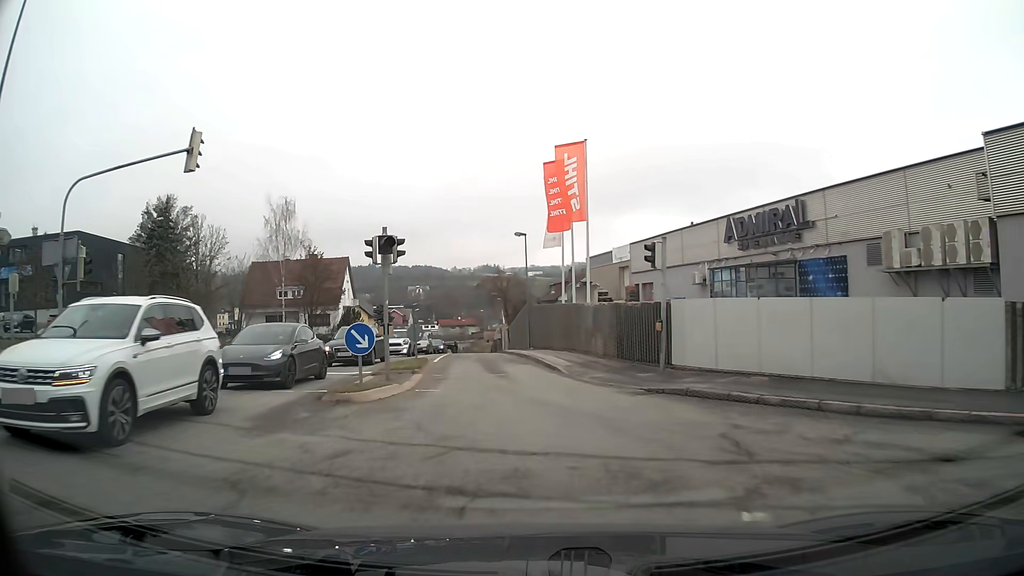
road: tertiary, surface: asphalt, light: Day
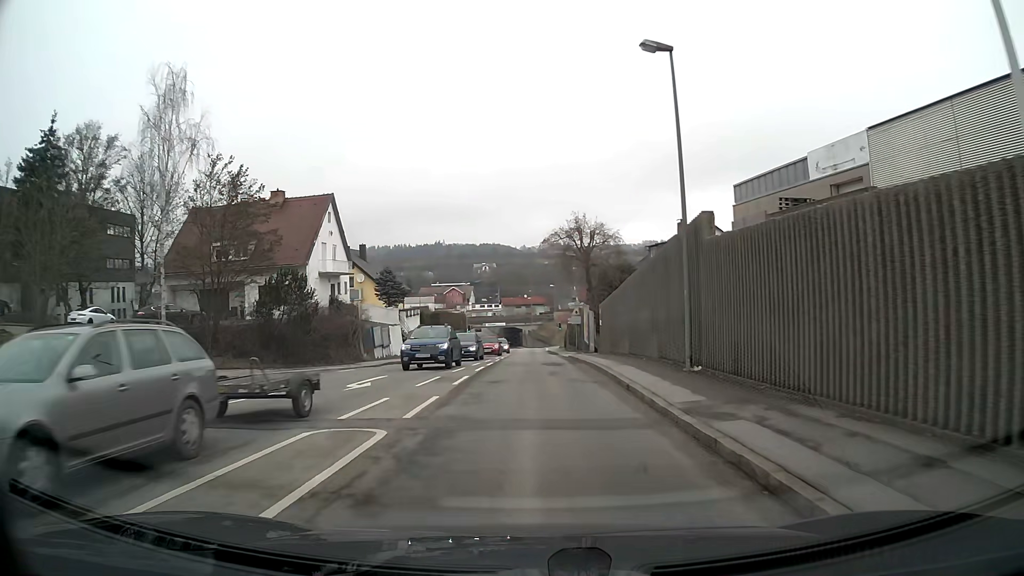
(-1.9, +30.5) m; -5°
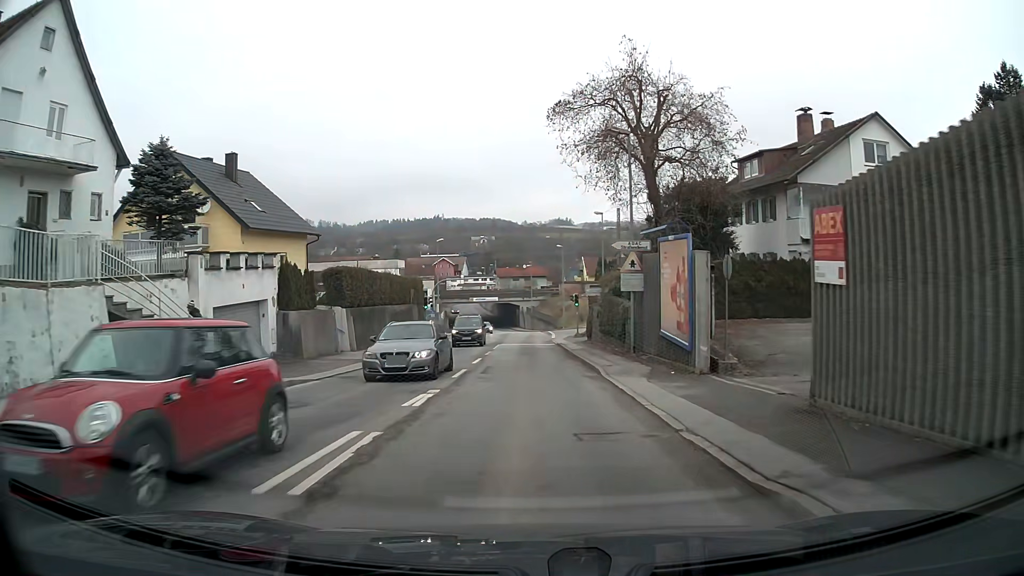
(+0.1, +31.6) m; 0°
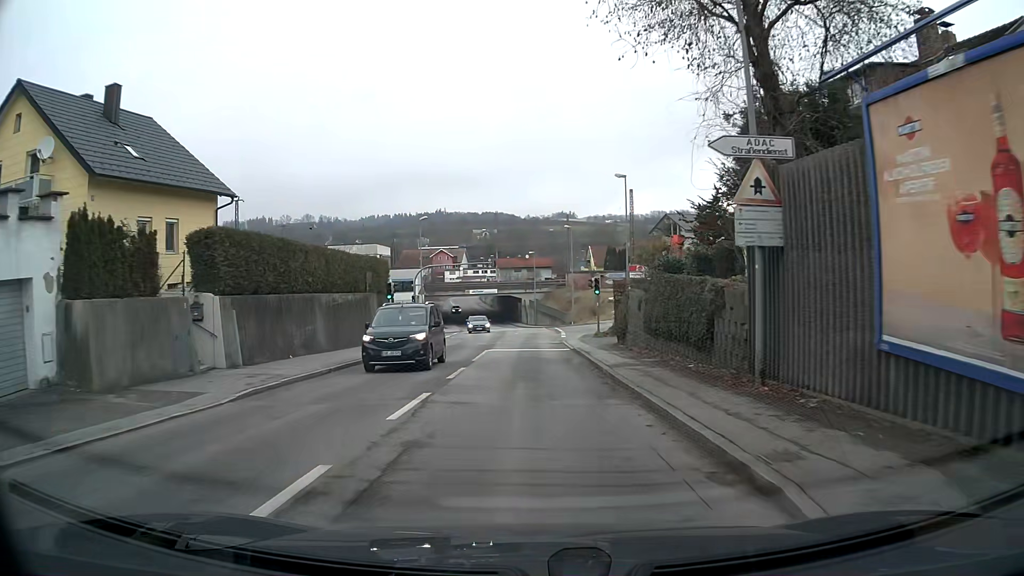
(0.0, +13.1) m; 0°
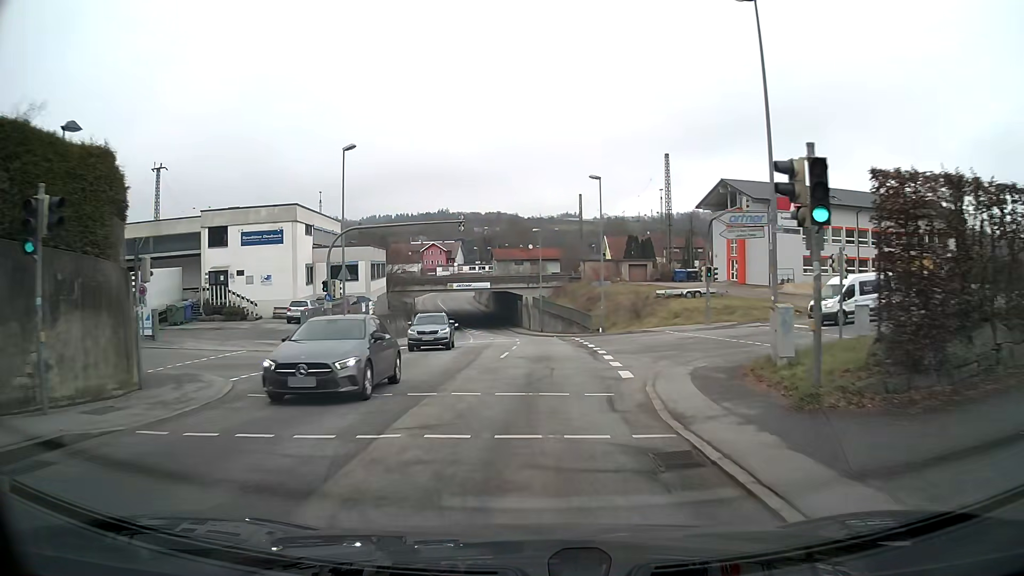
(-0.1, +26.9) m; 0°
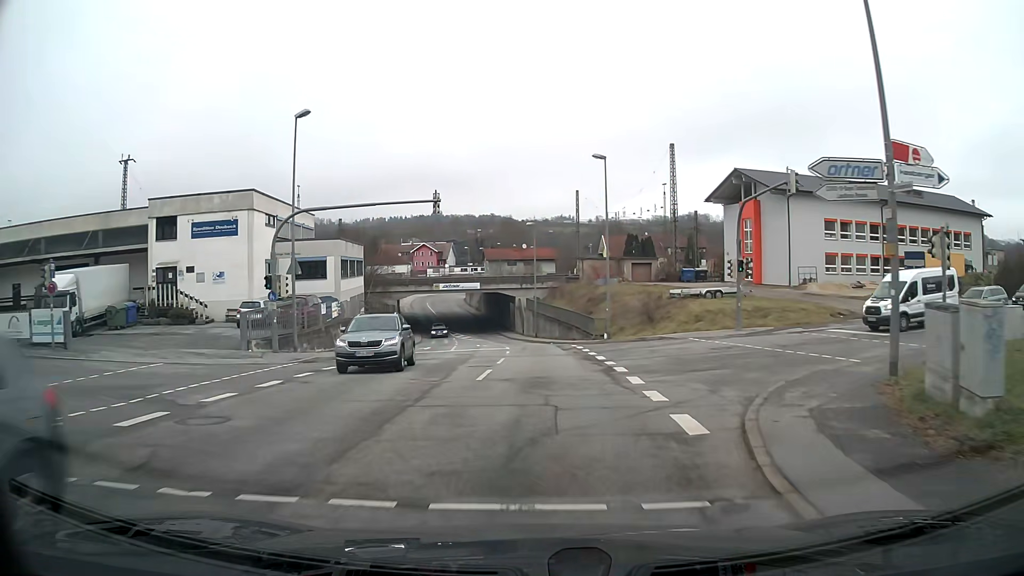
(0.0, +6.8) m; 0°
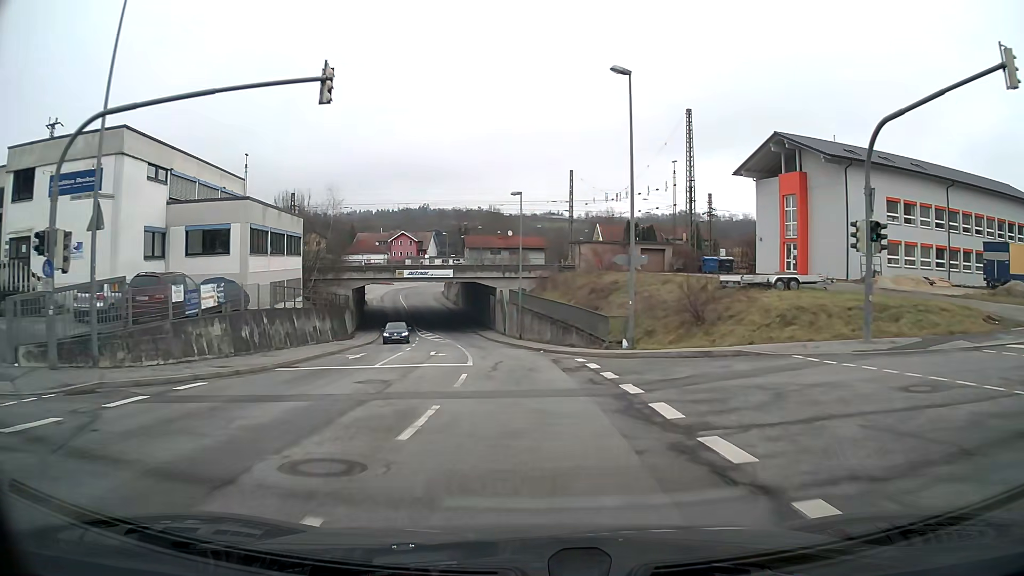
(+0.1, +13.7) m; +1°
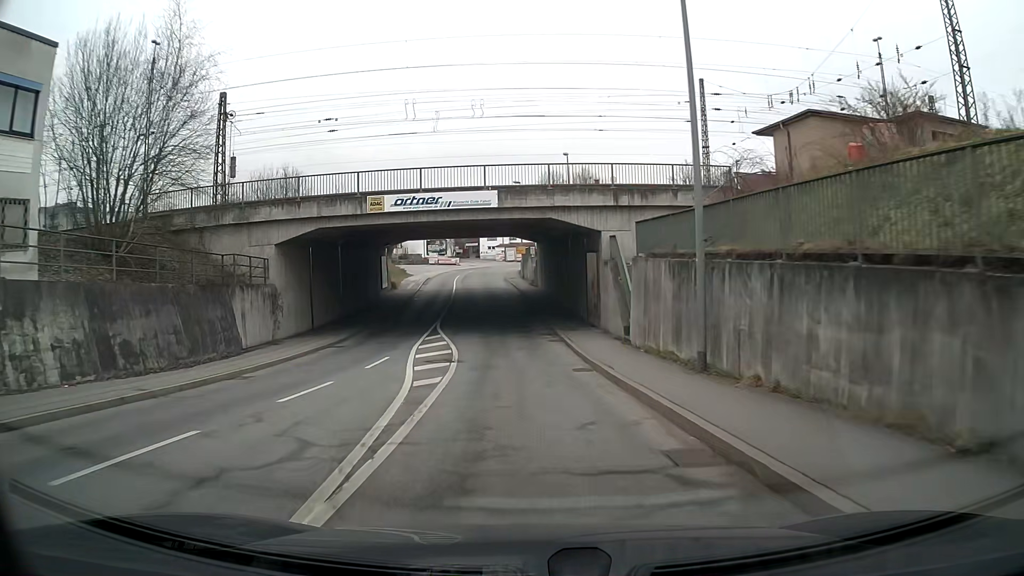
(-2.3, +34.6) m; -8°
(0, +10) (0, +20) (-1, +30) (-1, +40) (-2, +50) (-3, +60) (-4, +70) (-5, +80) (-4, +90) (-2, +100) m
